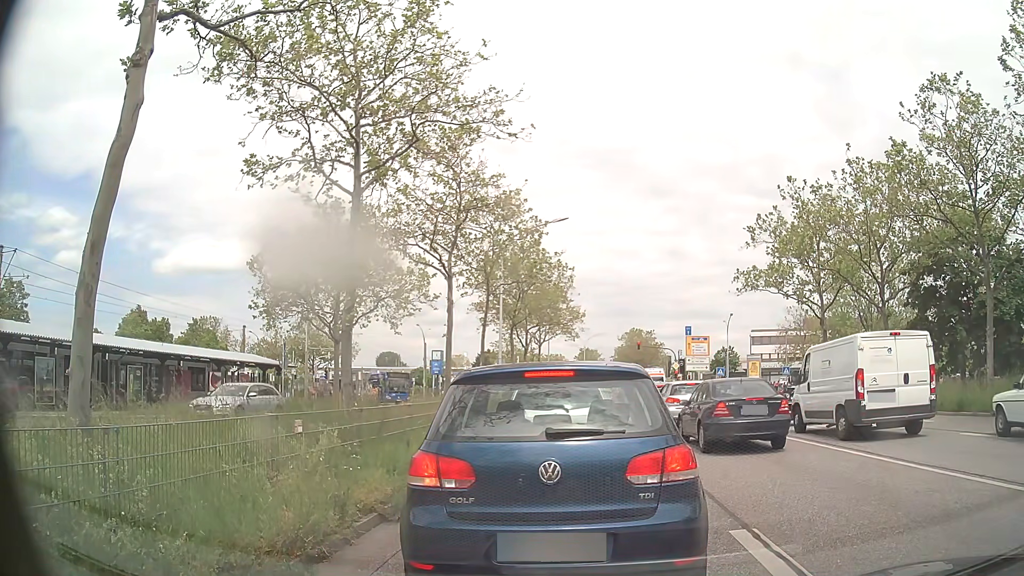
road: primary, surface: asphalt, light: Day
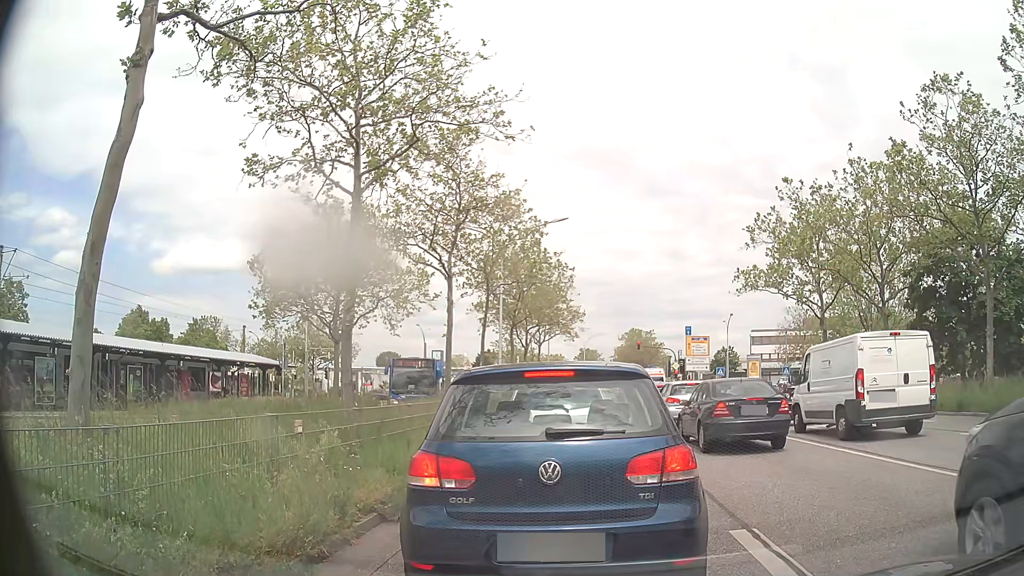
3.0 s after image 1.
(0.0, 0.0) m; 0°
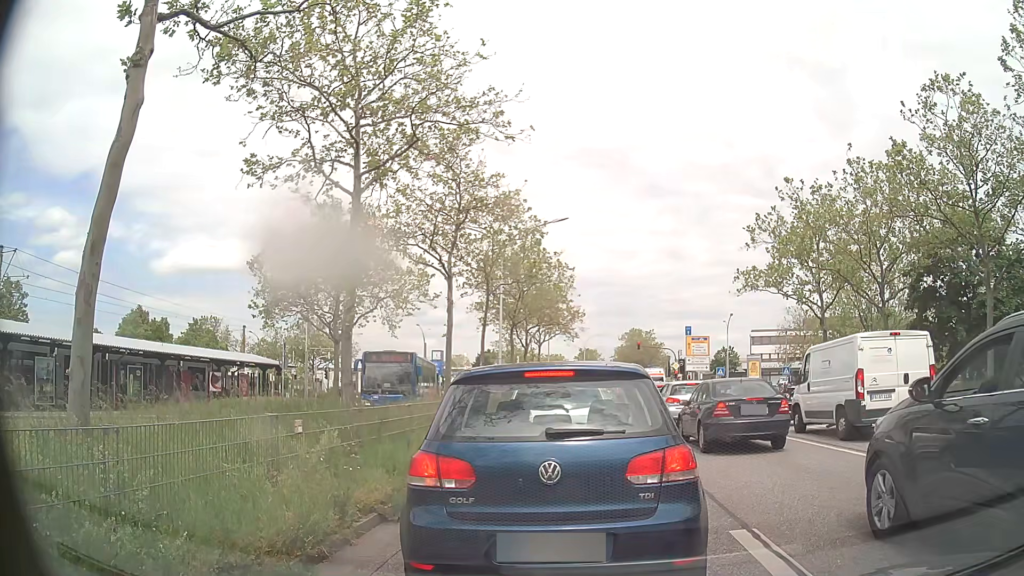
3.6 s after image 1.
(0.0, 0.0) m; 0°
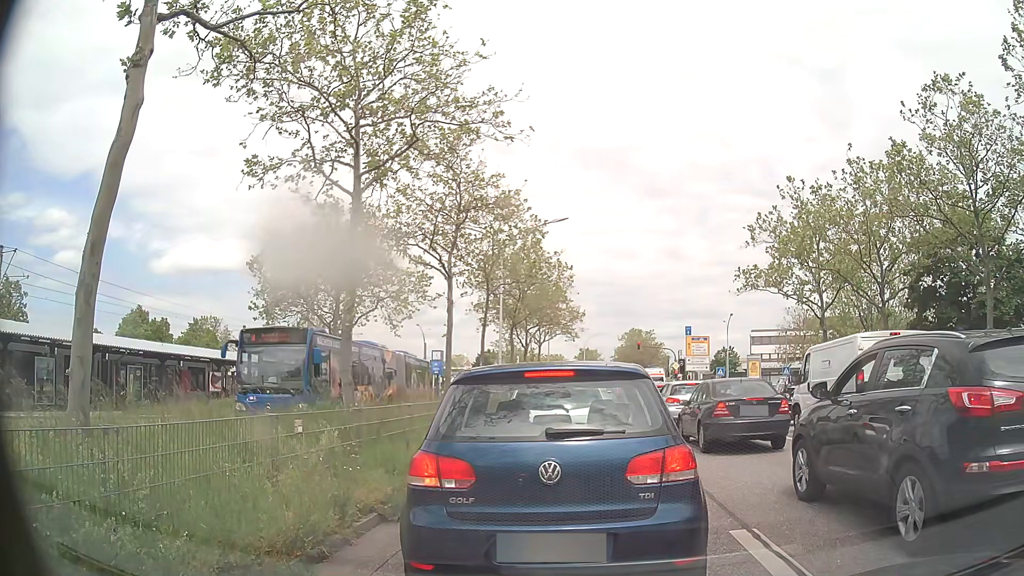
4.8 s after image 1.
(0.0, 0.0) m; 0°
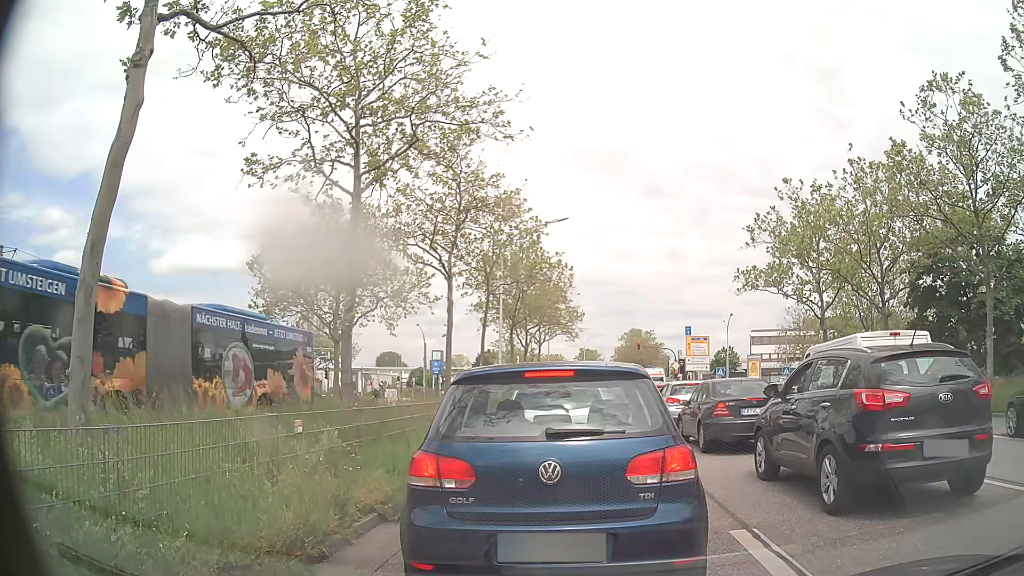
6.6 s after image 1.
(0.0, 0.0) m; 0°
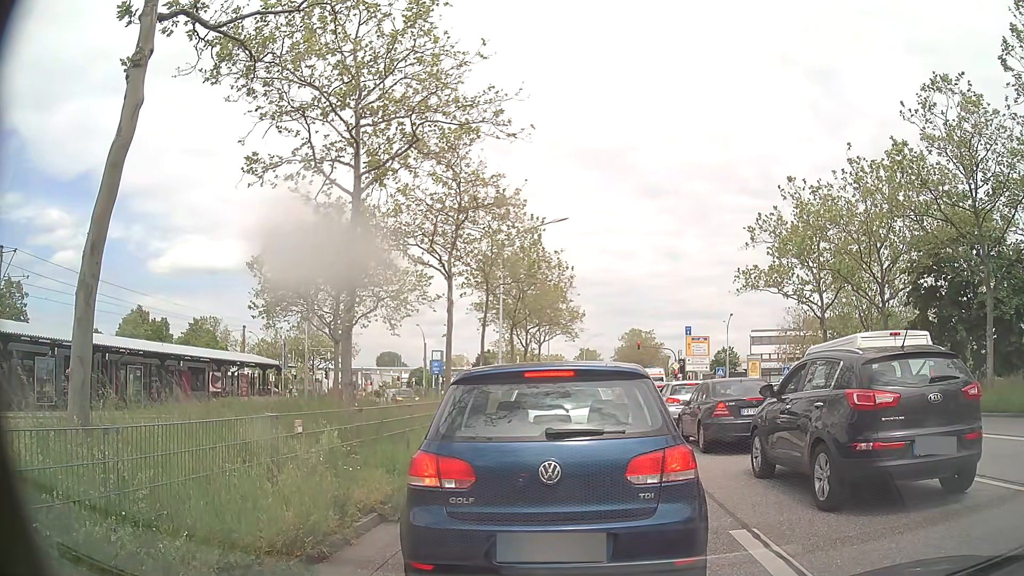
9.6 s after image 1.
(0.0, 0.0) m; 0°
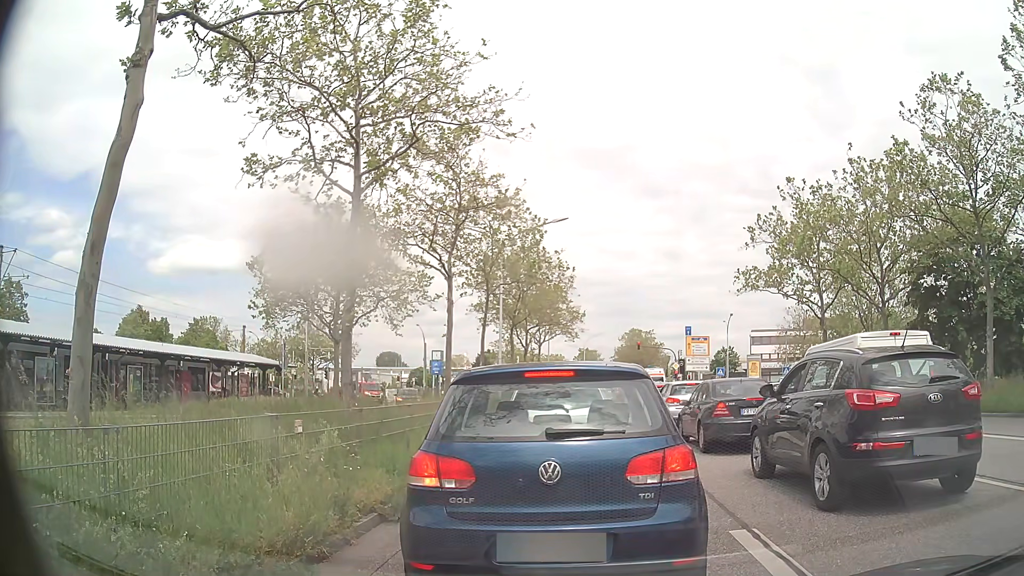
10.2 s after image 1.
(0.0, 0.0) m; 0°
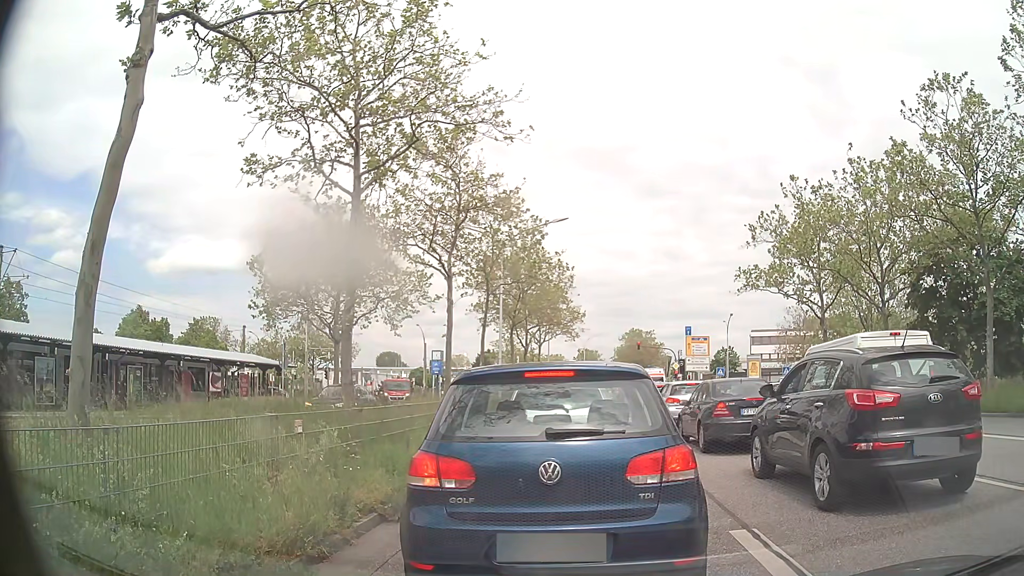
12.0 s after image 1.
(0.0, 0.0) m; 0°
